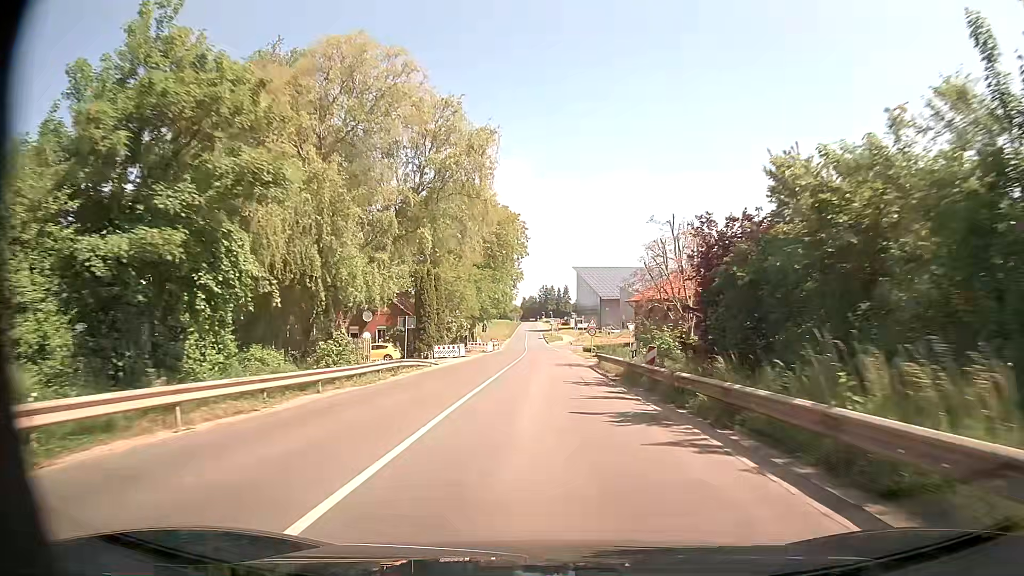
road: secondary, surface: asphalt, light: Day
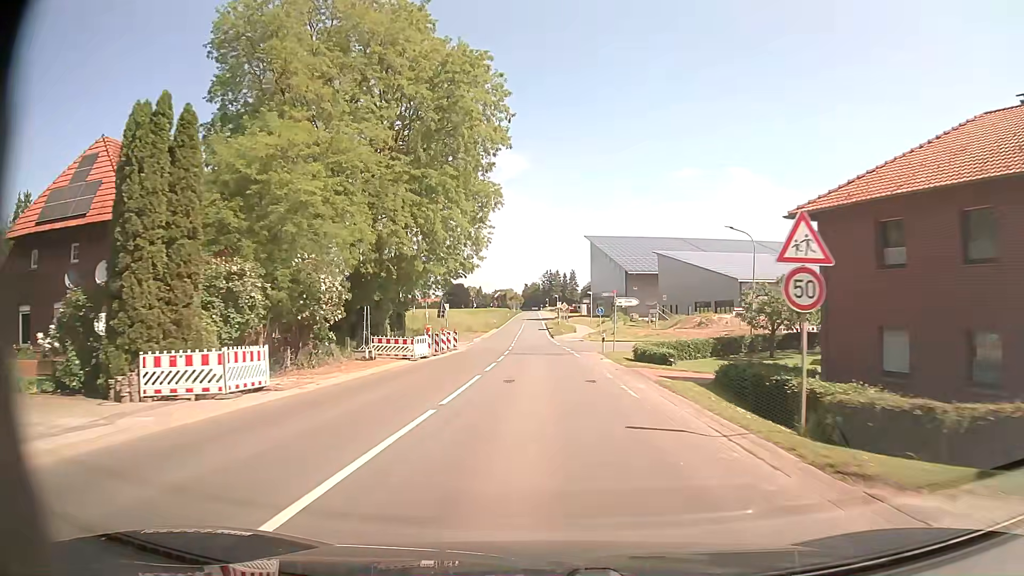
(-0.1, +41.5) m; -1°
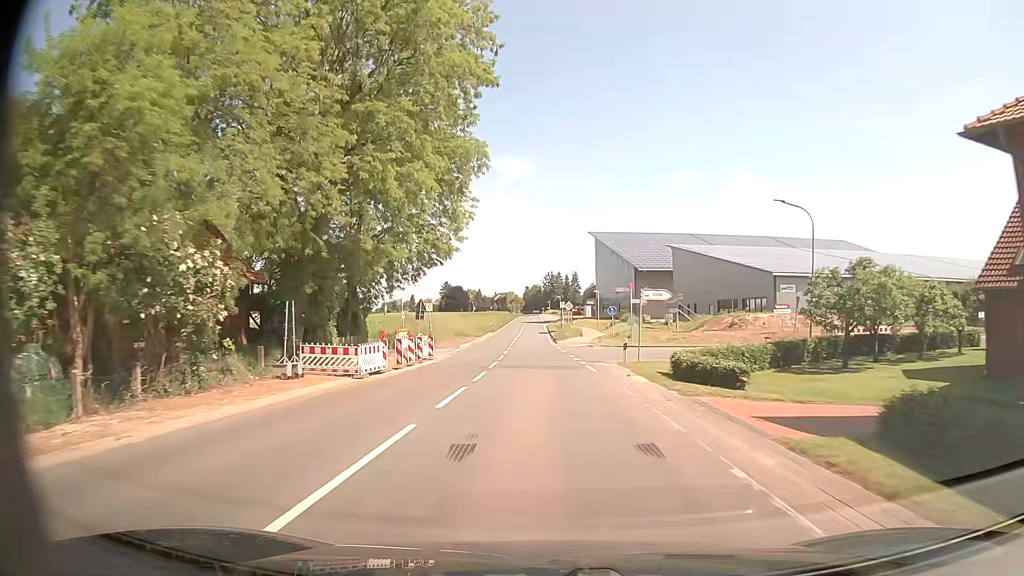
(0.0, +9.6) m; 0°
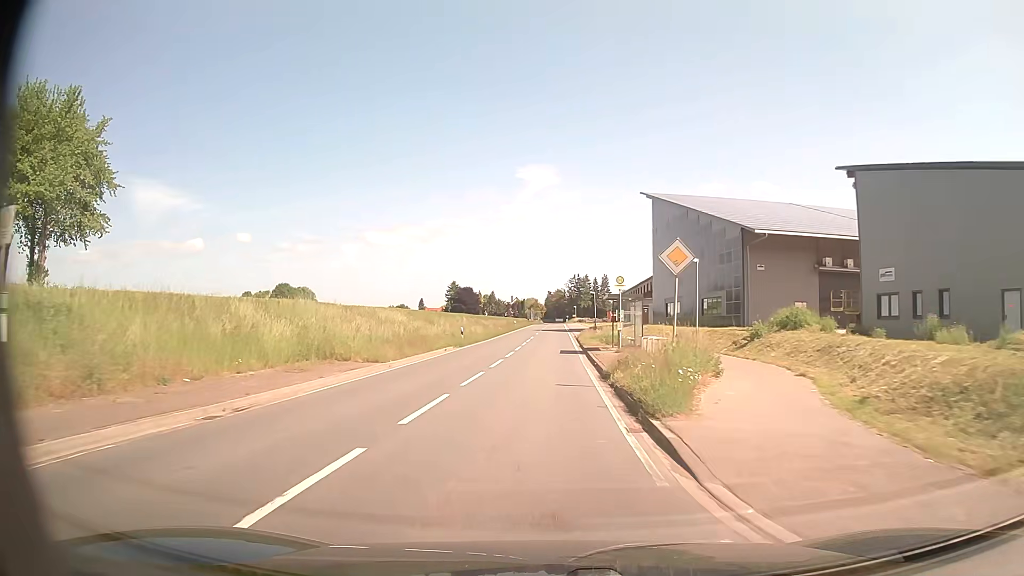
(-0.5, +45.1) m; -2°
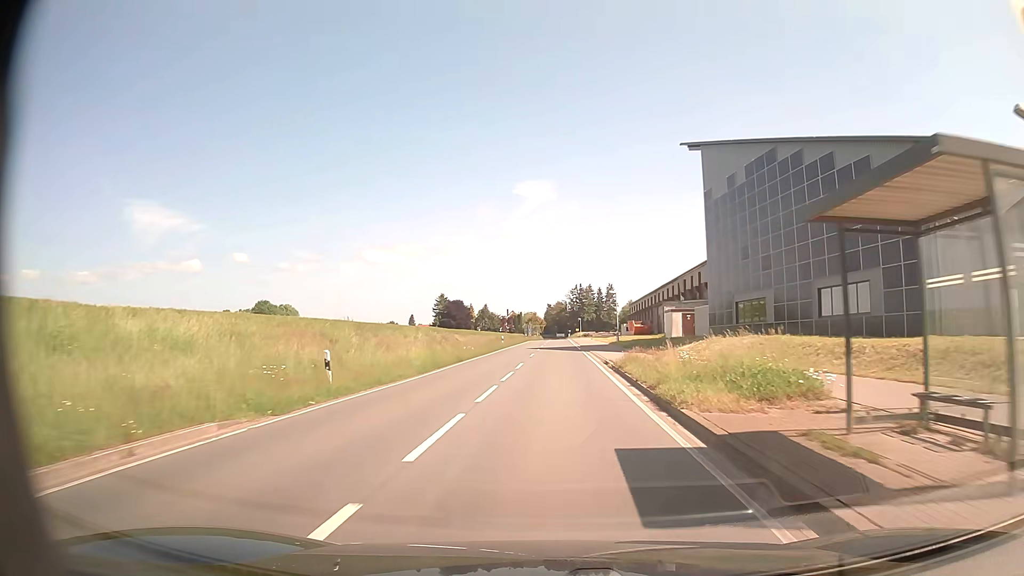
(-0.2, +26.7) m; 0°
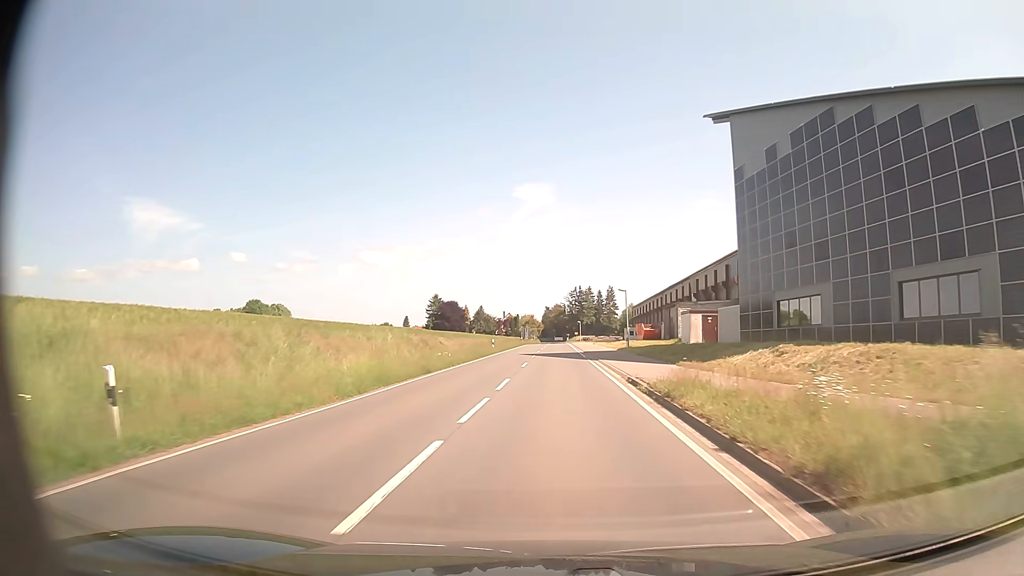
(0.0, +8.8) m; 0°
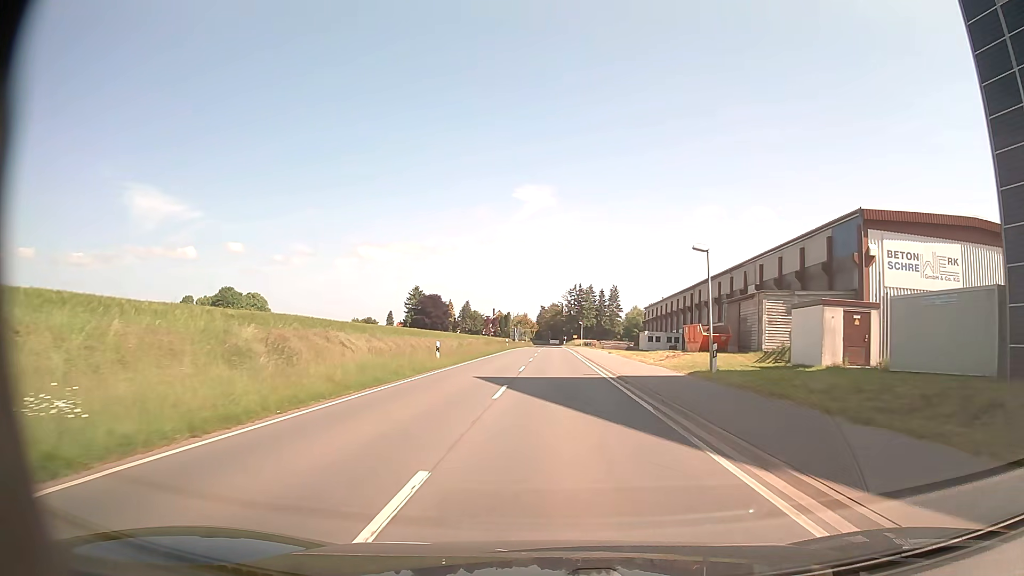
(0.0, +26.7) m; 0°
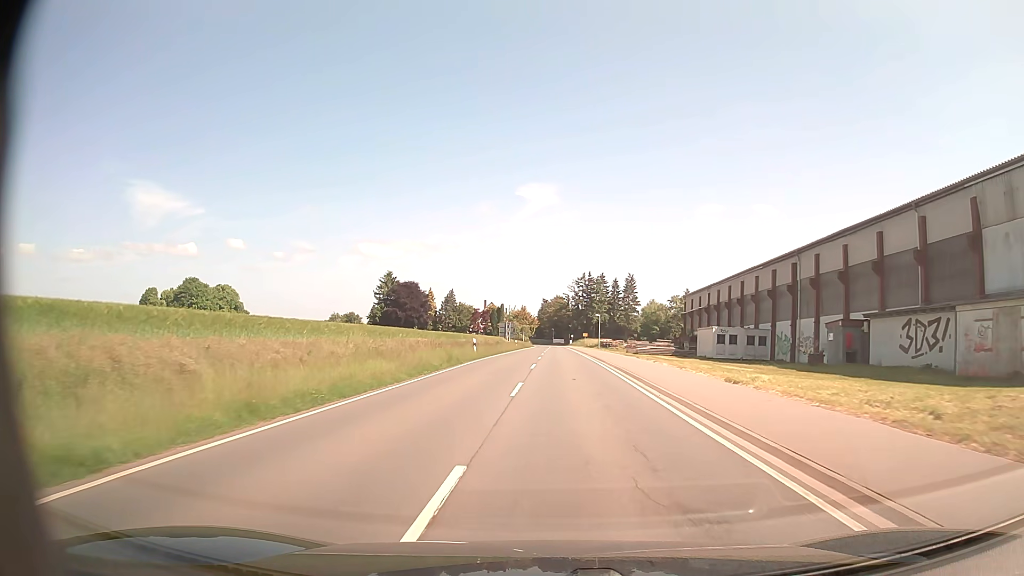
(+0.1, +36.4) m; 0°
(0, +10) (0, +20) (0, +30) (+1, +40) (+1, +50) (+1, +60) (+1, +70) (+1, +80) (+2, +90) (+2, +100) m
